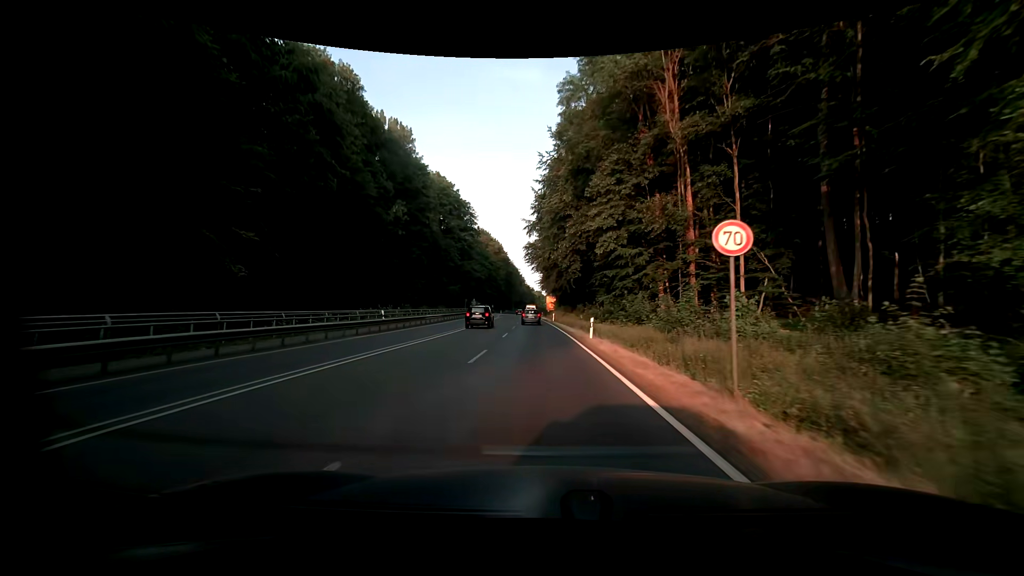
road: primary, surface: asphalt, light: Day
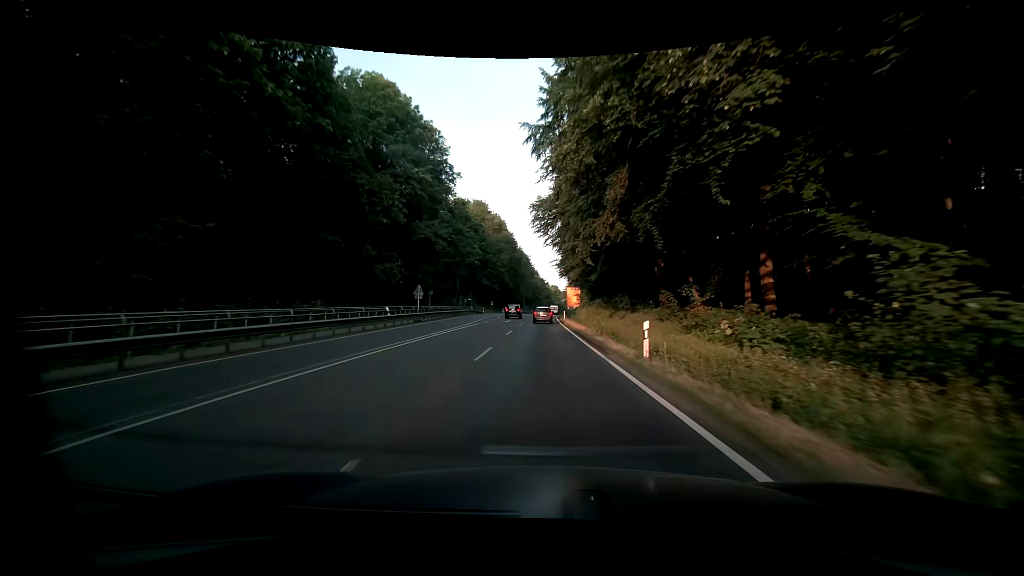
(-1.2, +48.2) m; -2°
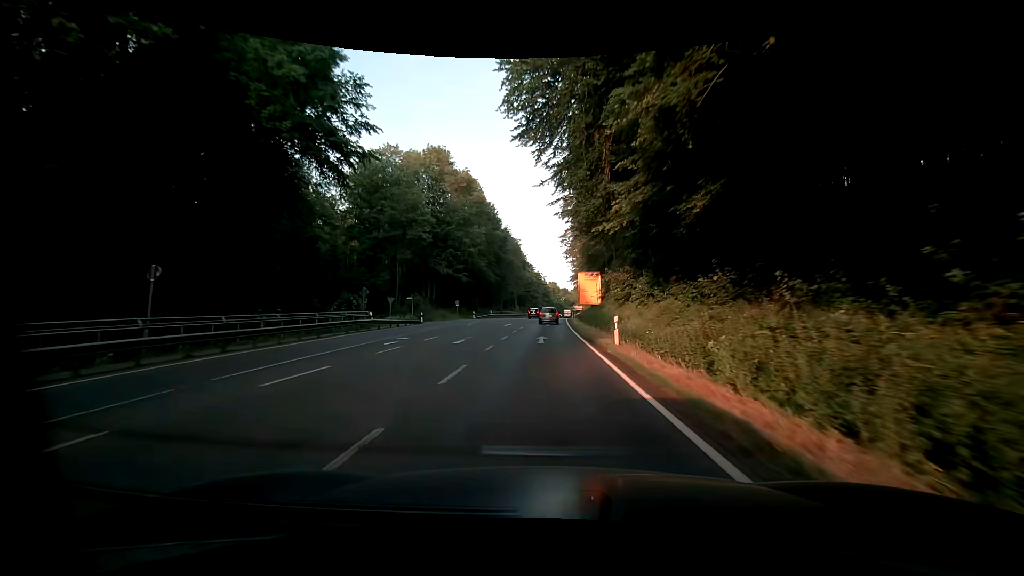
(+0.2, +45.9) m; 0°
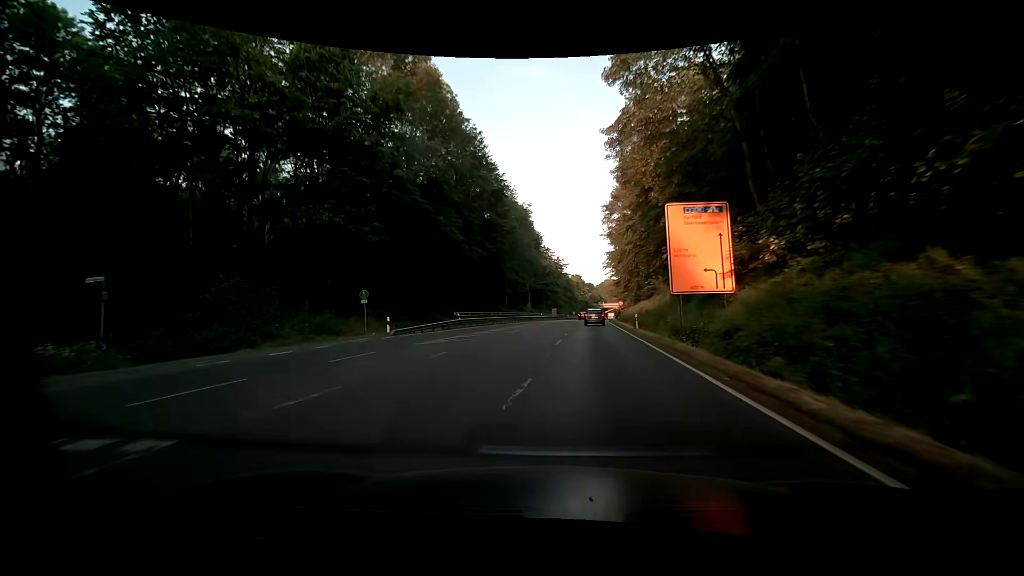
(-0.1, +44.2) m; -1°
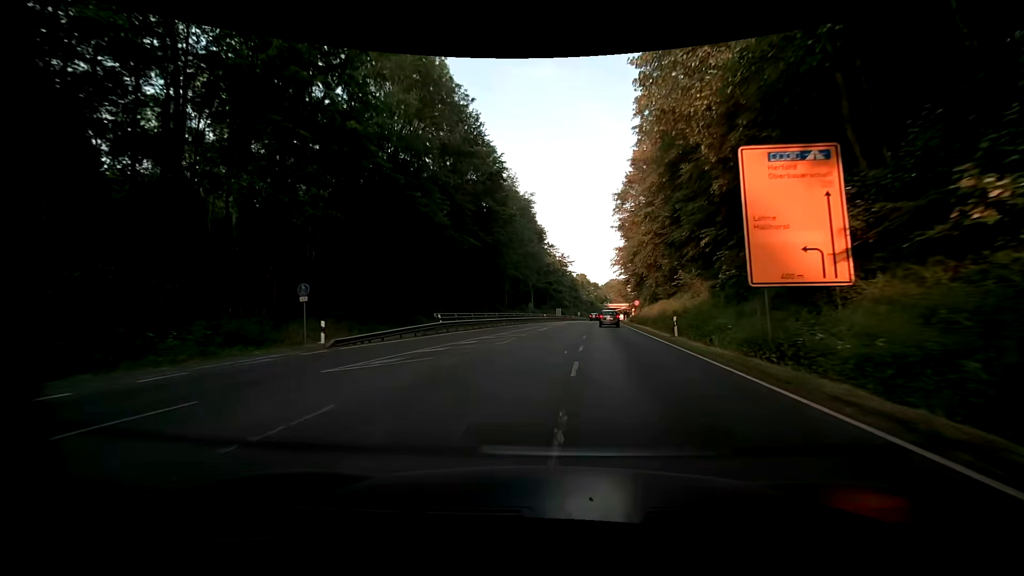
(-0.2, +8.7) m; -1°
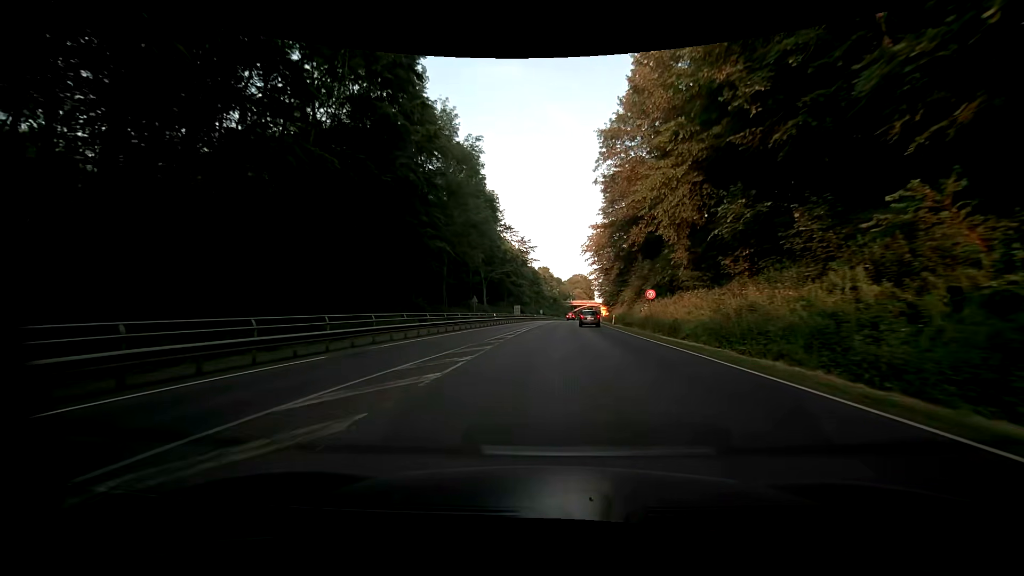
(+0.9, +26.0) m; +4°
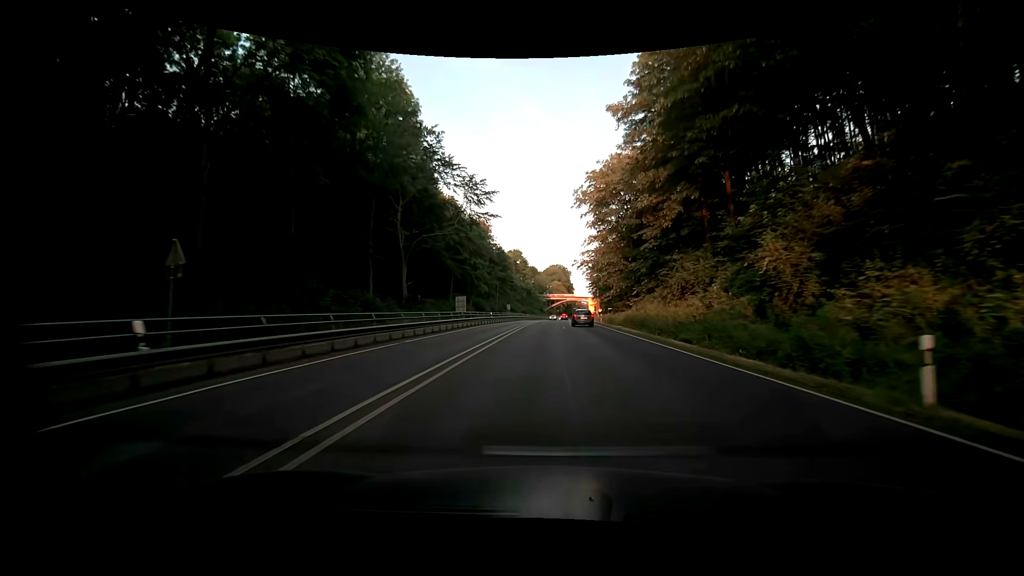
(+1.2, +44.9) m; +3°
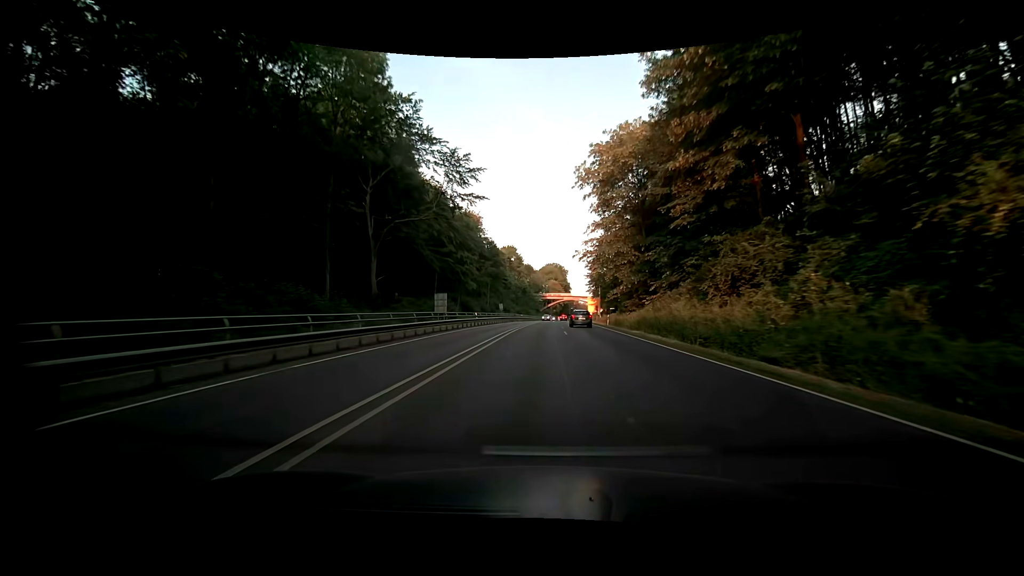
(+0.1, +9.6) m; +1°
(0, +10) (0, +20) (0, +30) (0, +40) (0, +50) (+1, +60) (+1, +70) (+2, +80) (+2, +90) (+3, +100) m
